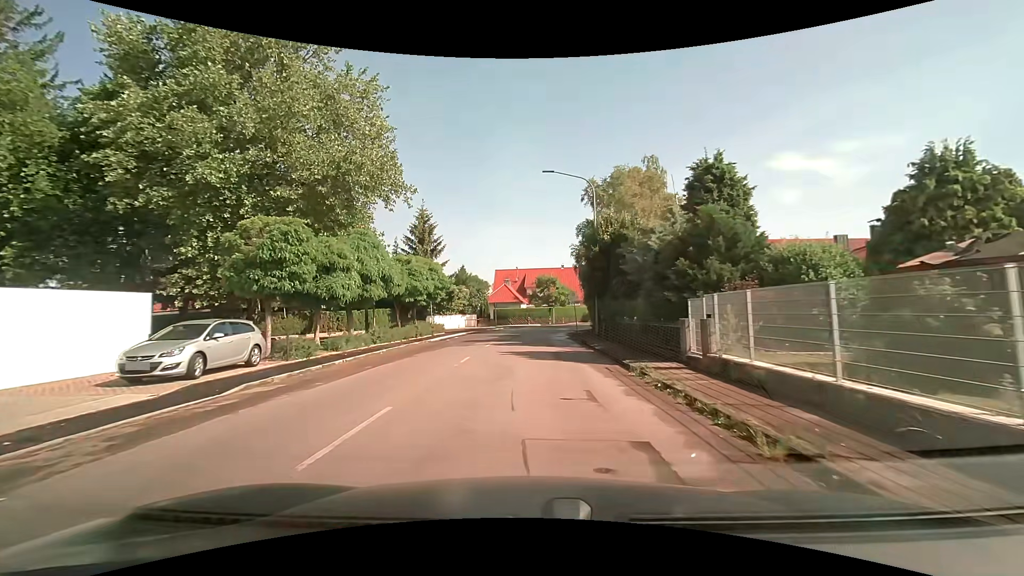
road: tertiary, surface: asphalt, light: Day
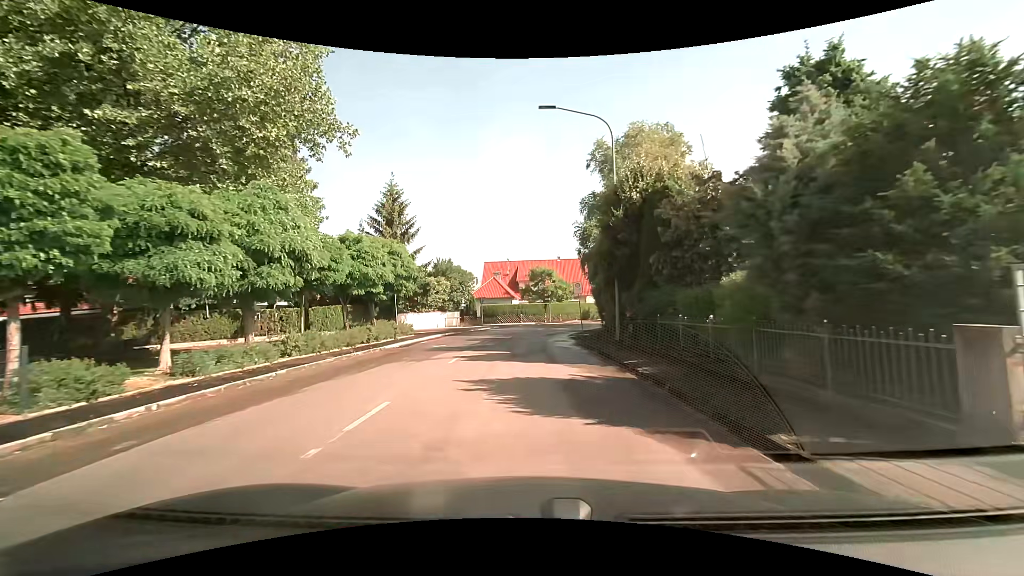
(0.0, +8.6) m; 0°
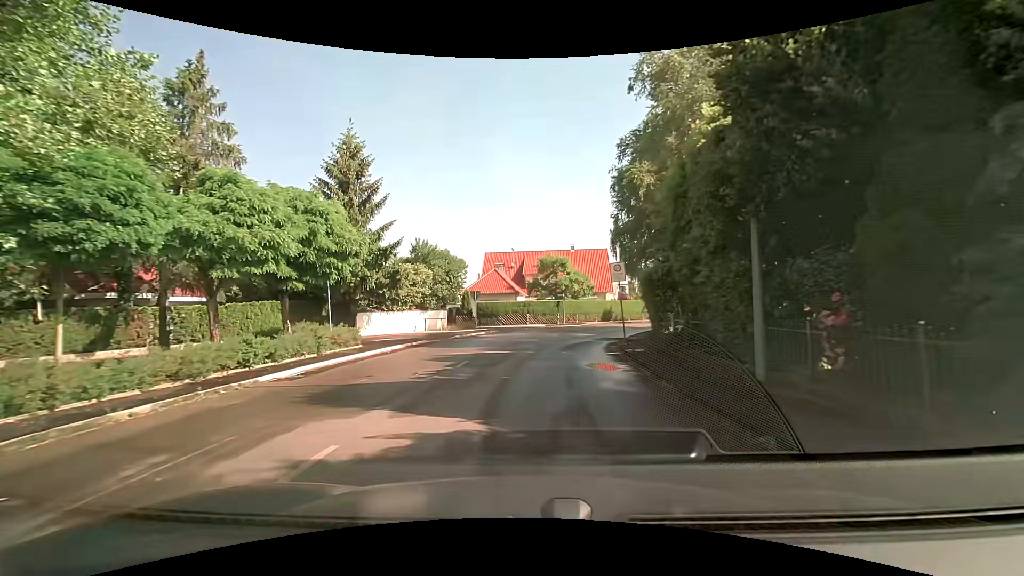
(0.0, +11.4) m; -1°
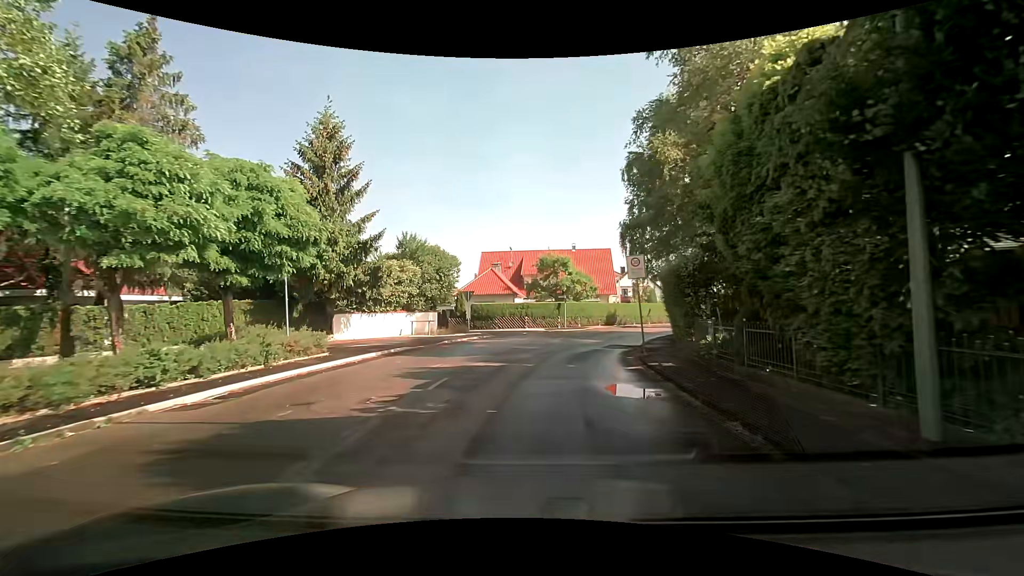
(0.0, +3.4) m; 0°
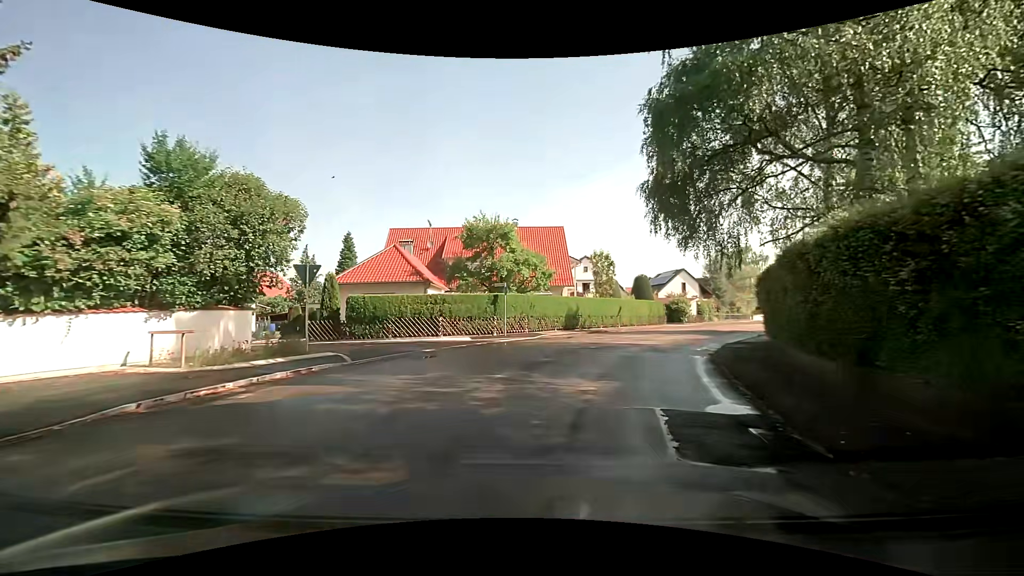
(+0.7, +16.3) m; +7°
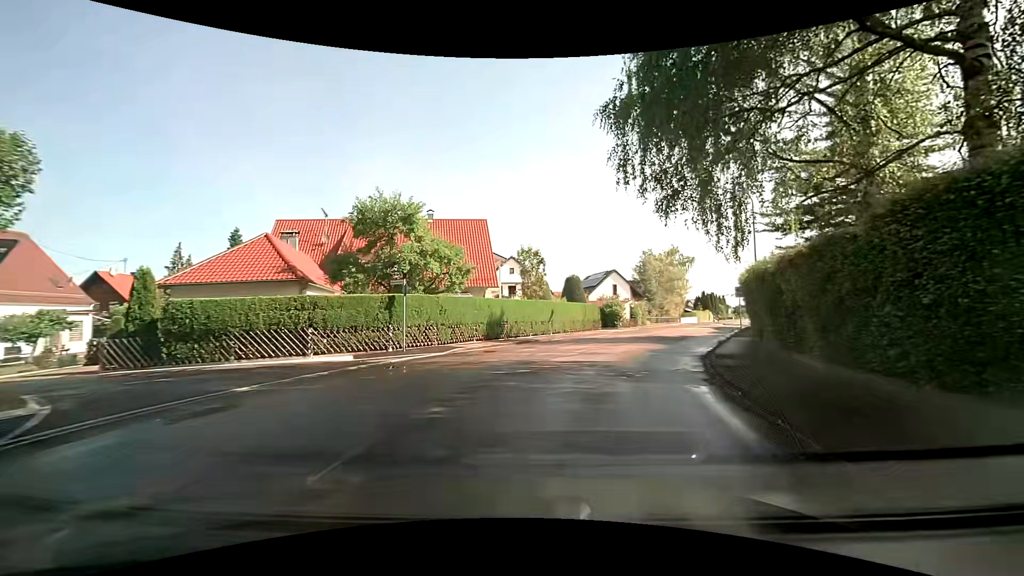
(+0.5, +6.5) m; +9°
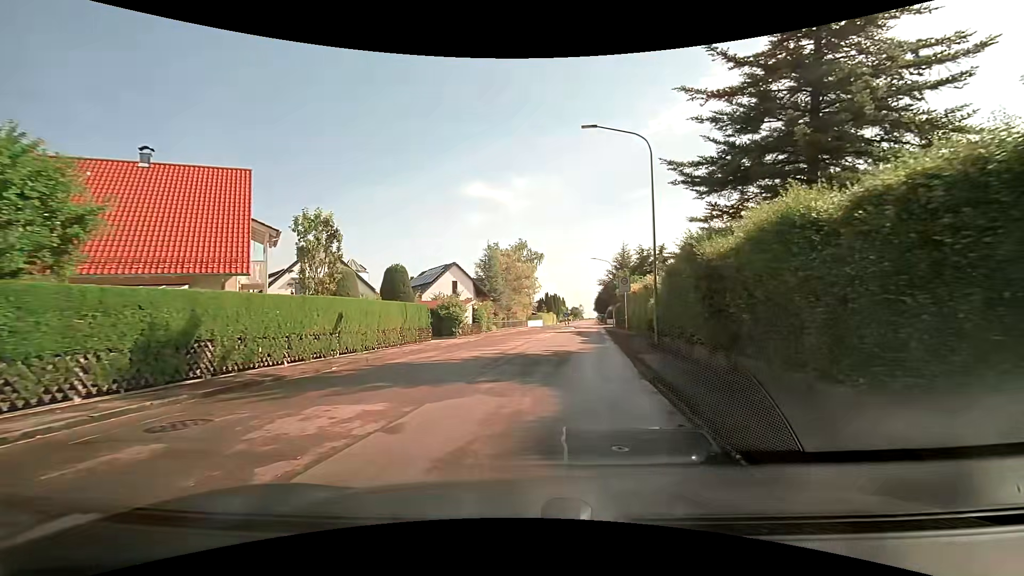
(+2.0, +13.1) m; +17°
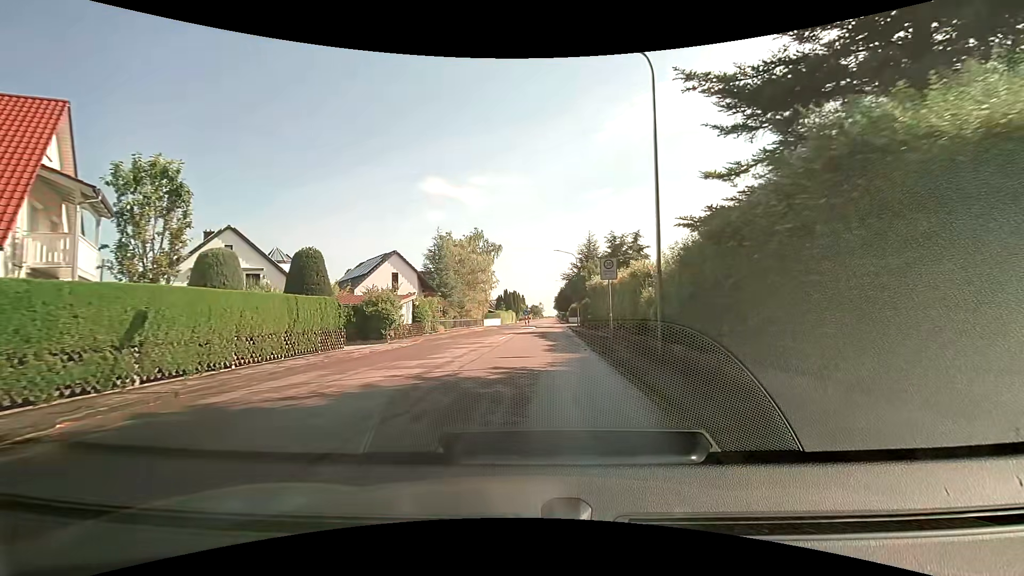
(+0.4, +7.3) m; +5°
(0, +10) (+1, +20) (+1, +30) (+2, +40) (+3, +50) (+4, +60) (+4, +70) (+5, +80) (+5, +90) (+6, +100) m
